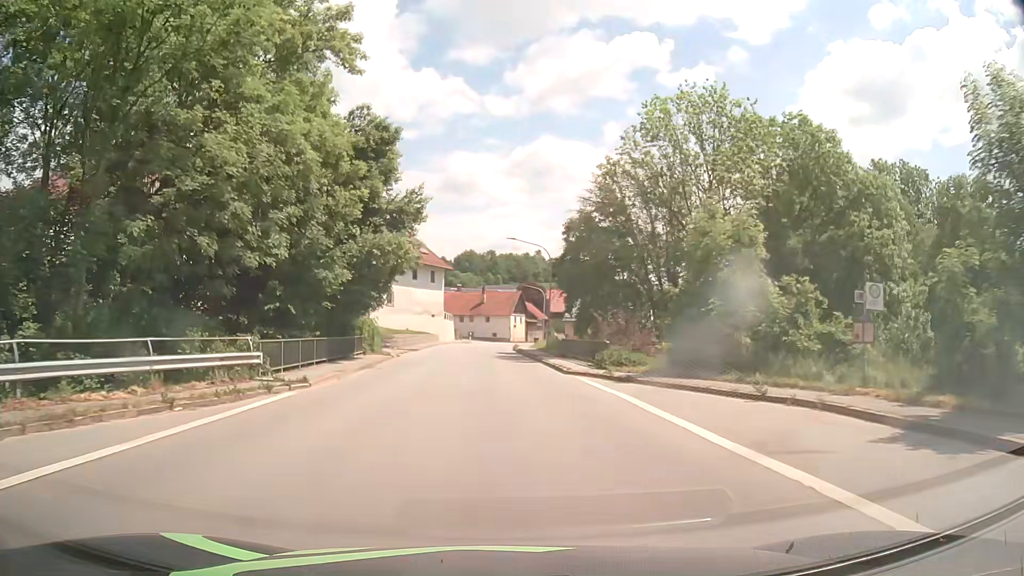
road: secondary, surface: asphalt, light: Day
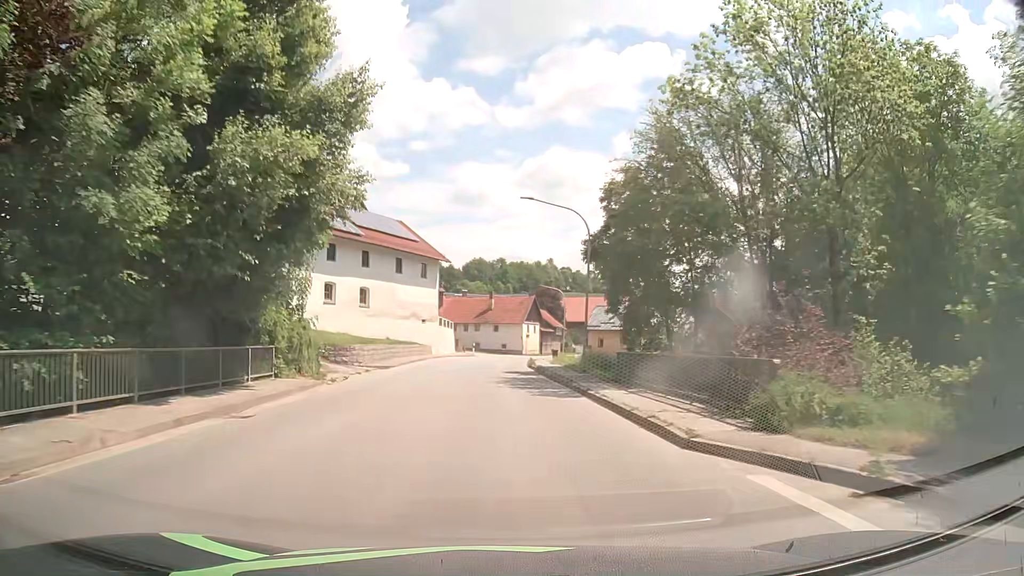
(-0.2, +15.3) m; -1°
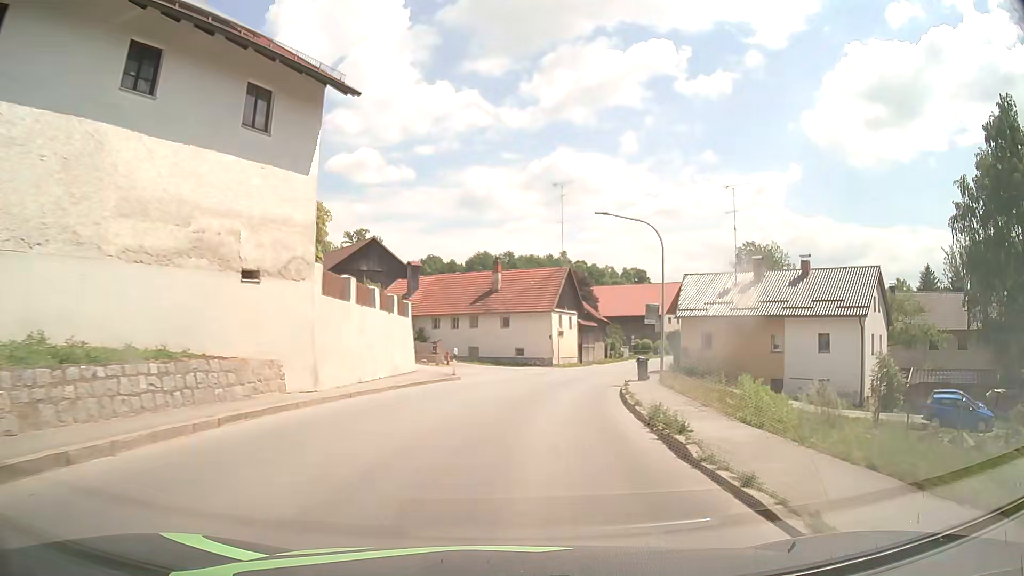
(-0.6, +37.9) m; -1°
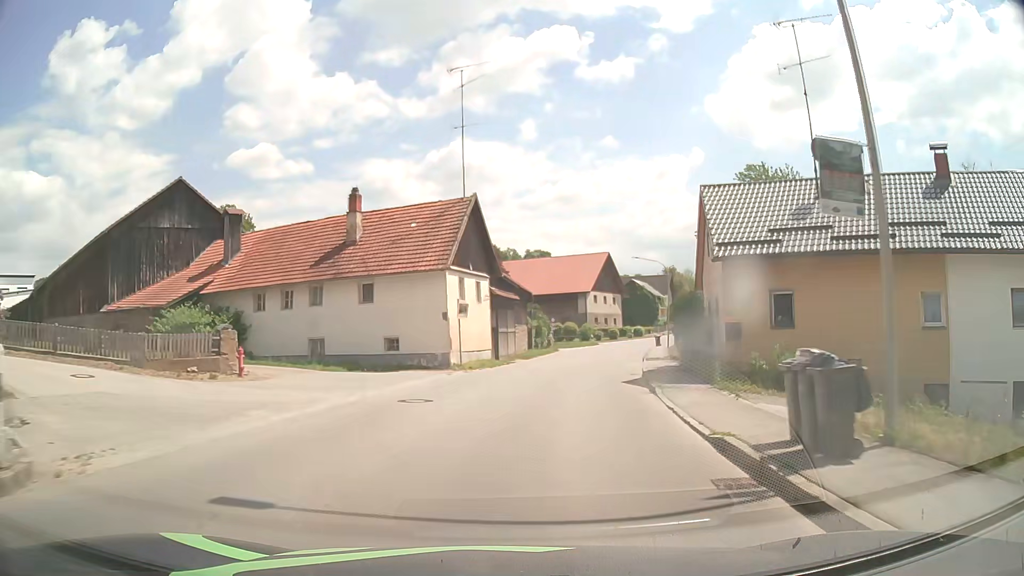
(+1.4, +22.7) m; +8°
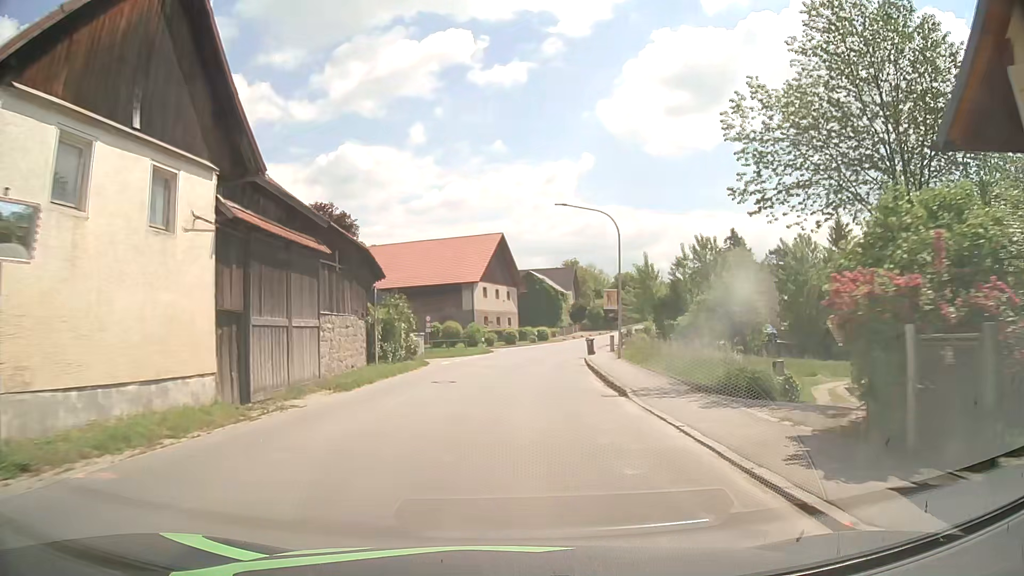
(+2.2, +22.8) m; +10°
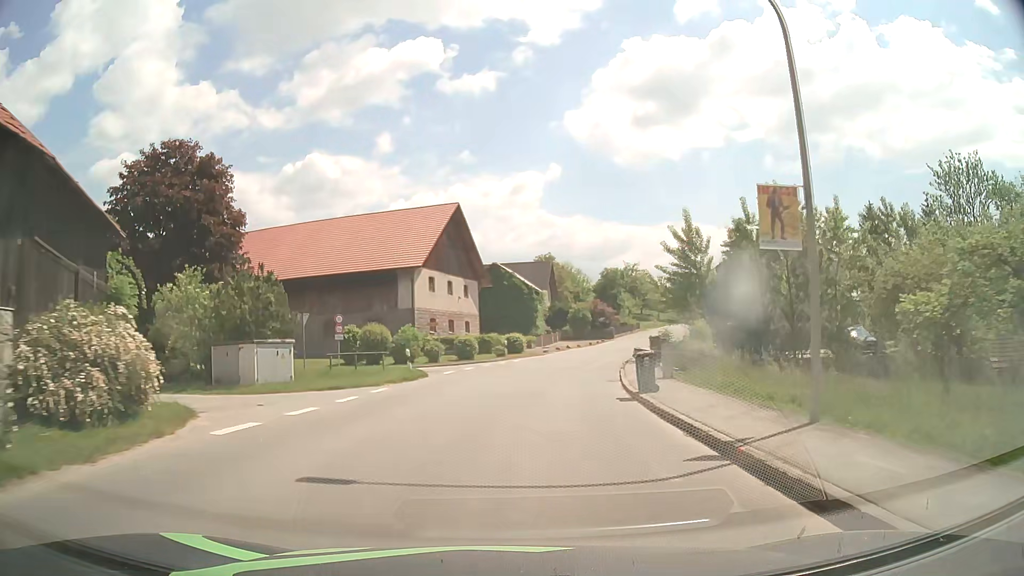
(+0.8, +22.8) m; +4°
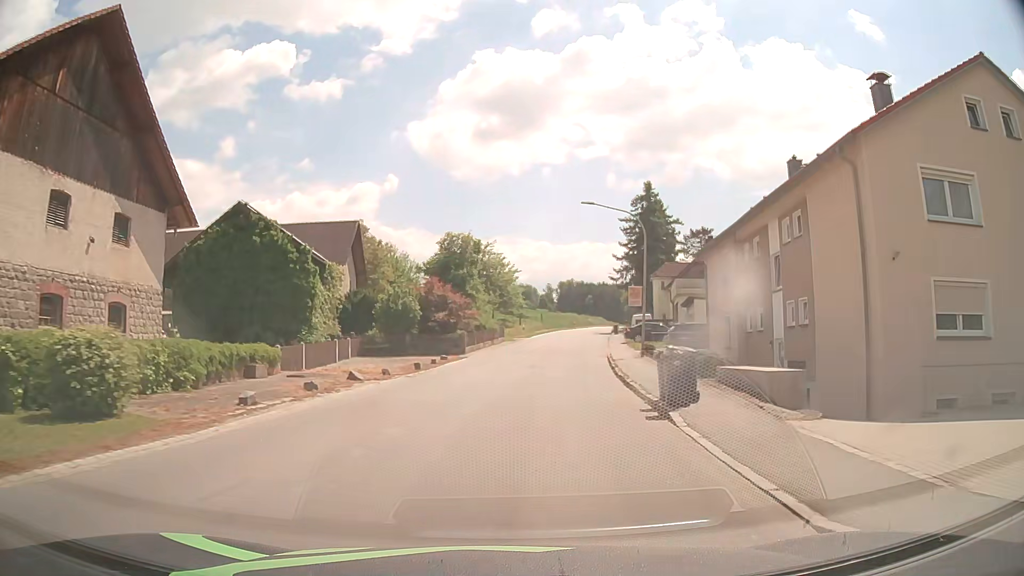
(+3.9, +37.4) m; +14°
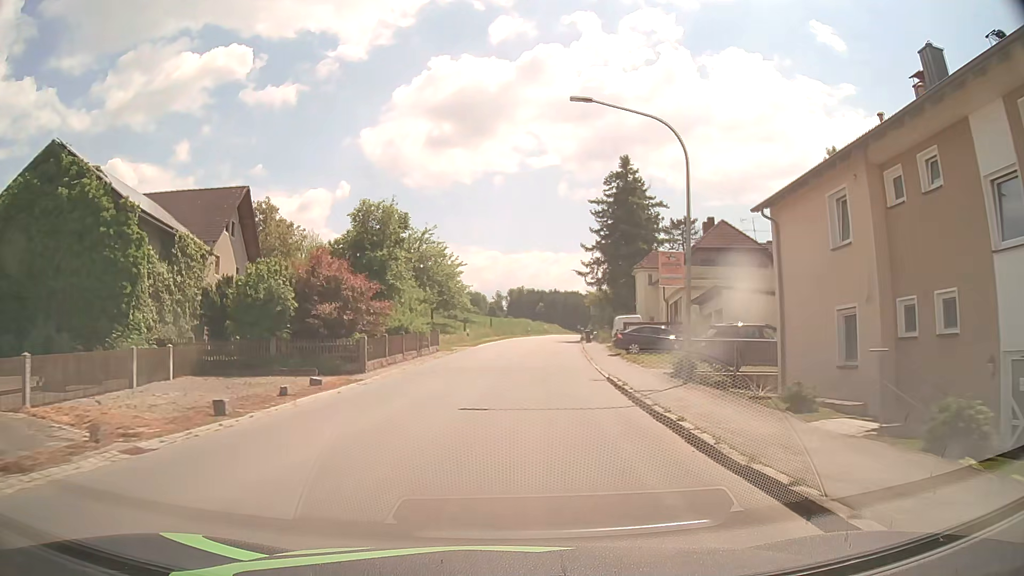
(+0.7, +15.0) m; +5°
(0, +10) (+1, +20) (+1, +30) (+2, +40) (+3, +50) (+4, +60) (+6, +70) (+7, +80) (+9, +89) (+10, +99) m
